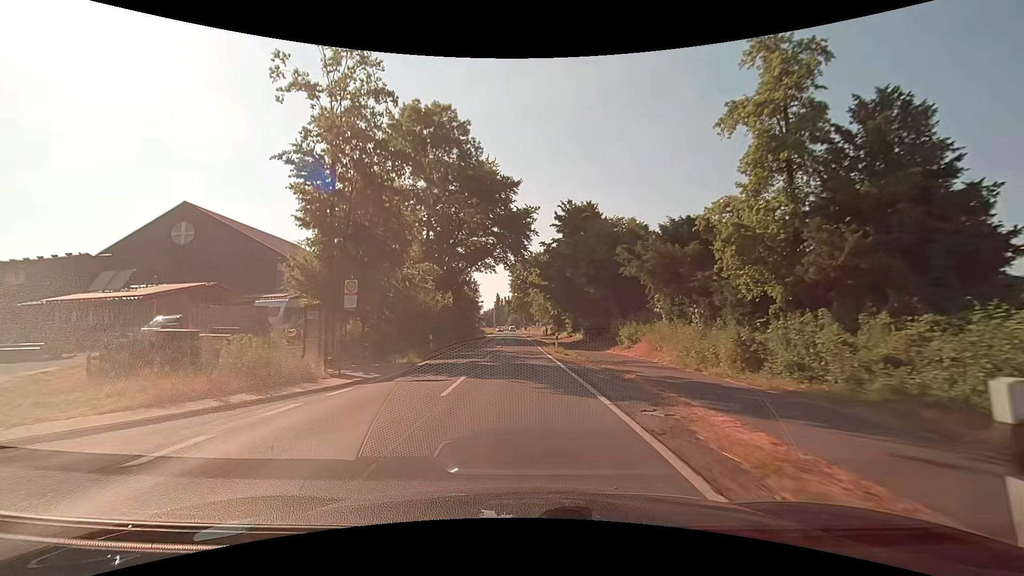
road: secondary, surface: asphalt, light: Day
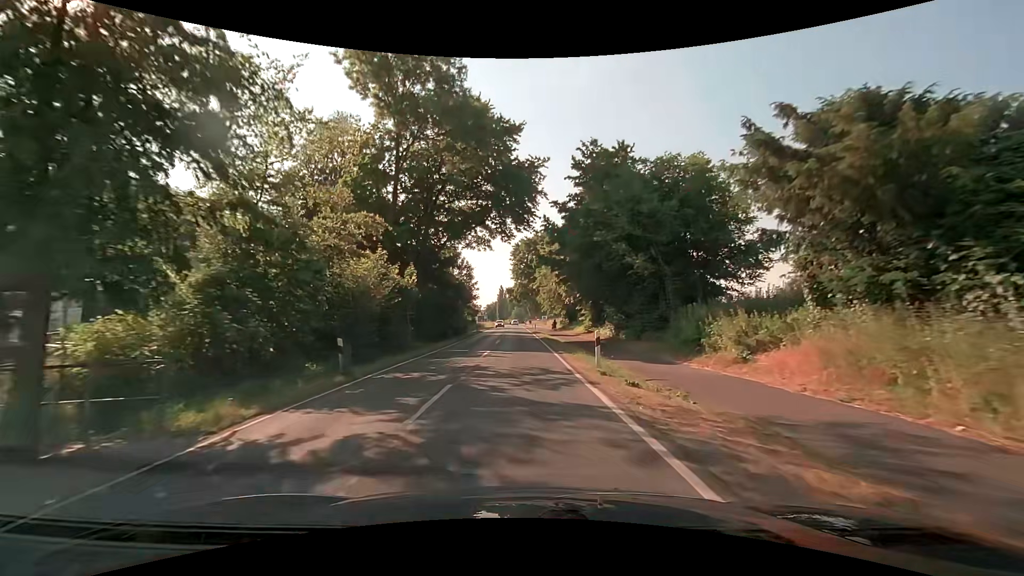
(0.0, +15.4) m; 0°
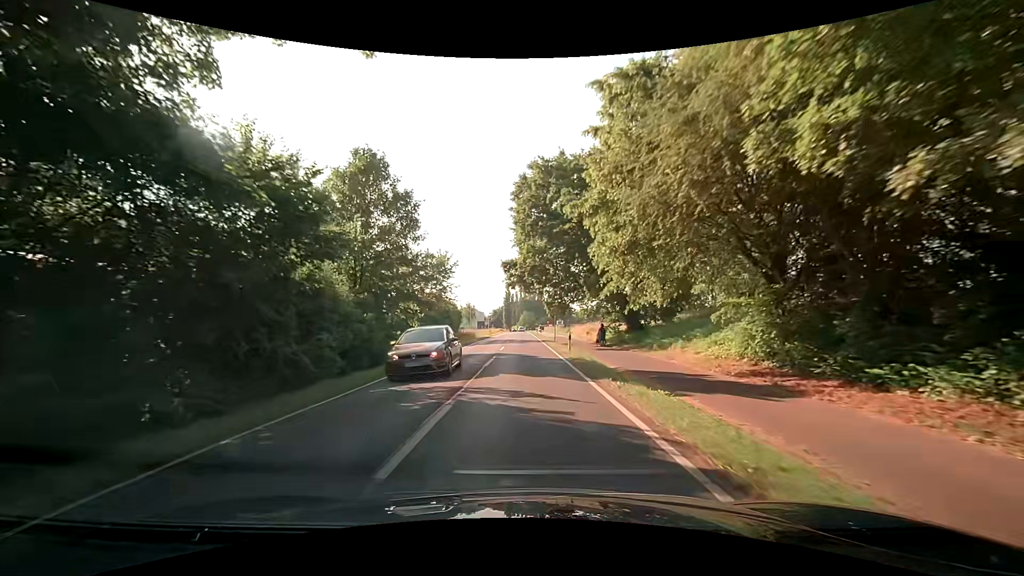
(-0.5, +38.7) m; -2°
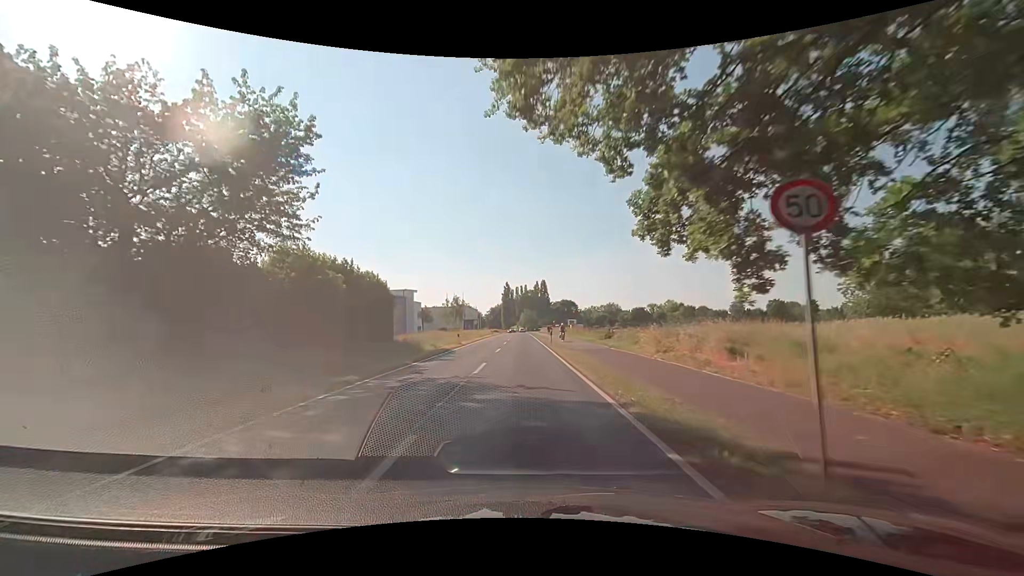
(+0.3, +38.7) m; 0°
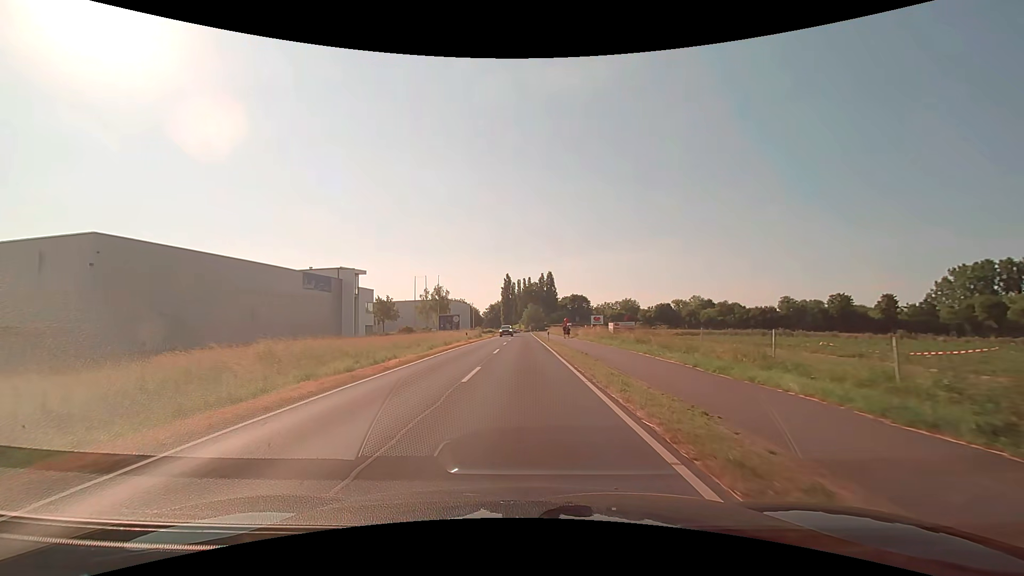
(0.0, +38.7) m; 0°
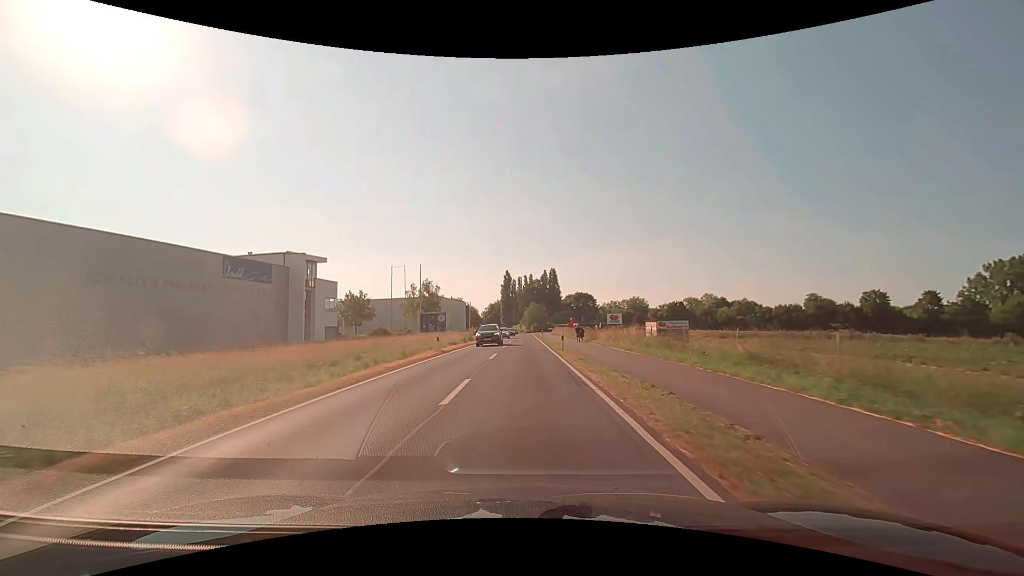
(0.0, +15.5) m; 0°
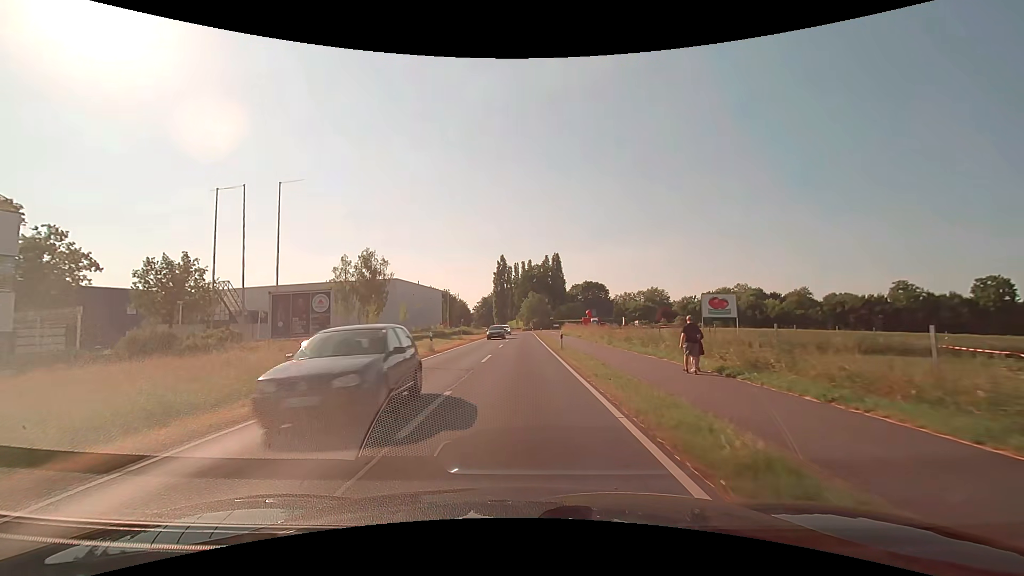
(+0.1, +38.9) m; 0°
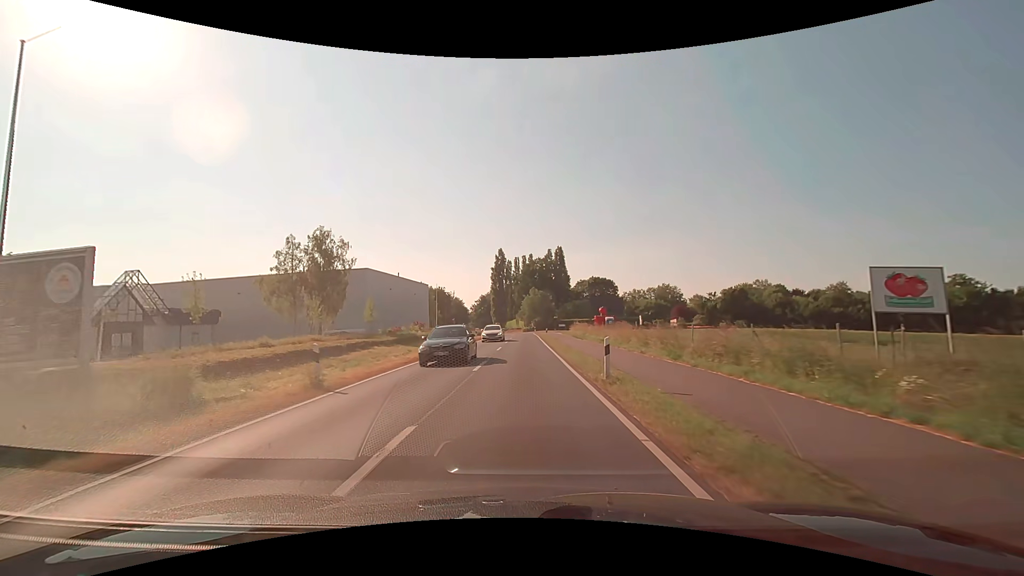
(0.0, +15.6) m; 0°
(0, +10) (0, +20) (0, +30) (0, +40) (0, +50) (0, +60) (0, +70) (0, +80) (-1, +90) (-3, +100) m
